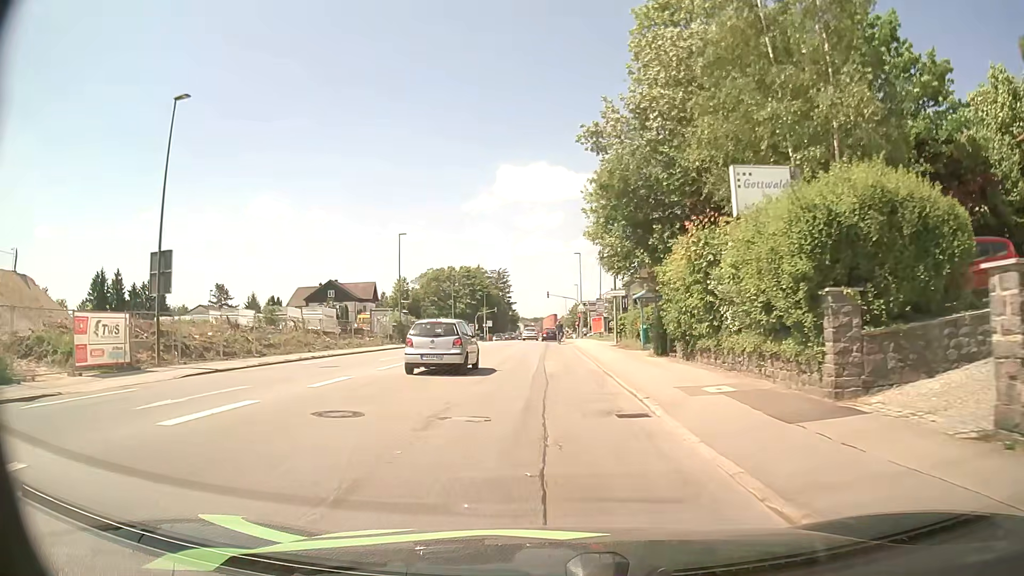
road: tertiary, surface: asphalt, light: Day
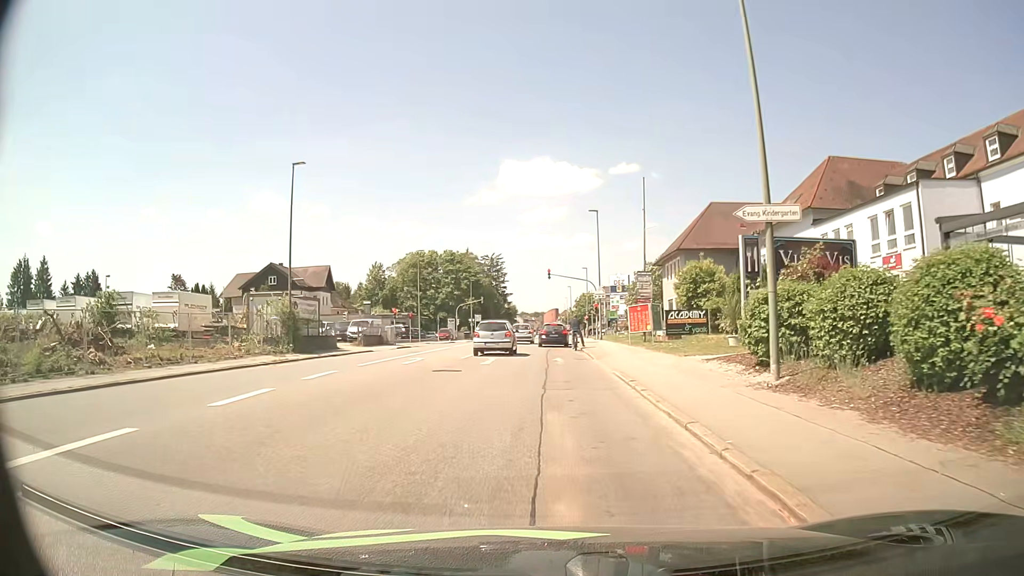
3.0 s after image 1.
(-0.1, +27.4) m; 0°
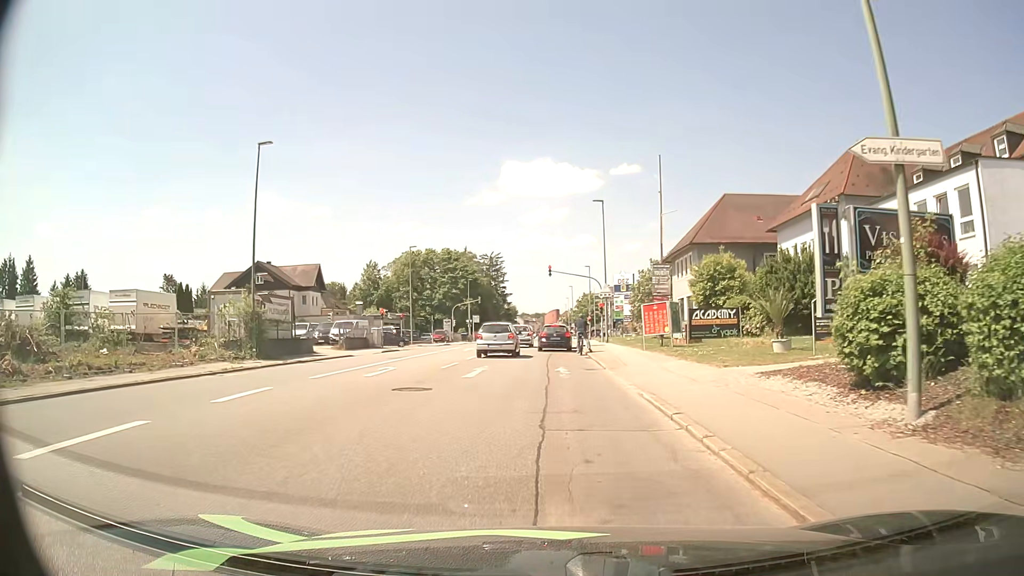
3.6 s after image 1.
(0.0, +4.8) m; 0°
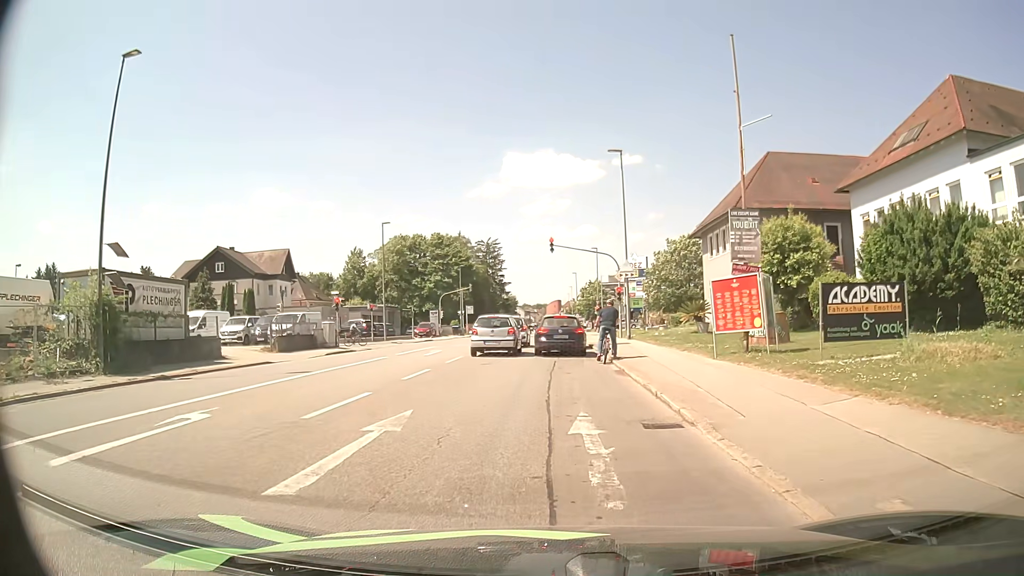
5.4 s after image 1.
(-0.1, +11.9) m; -1°
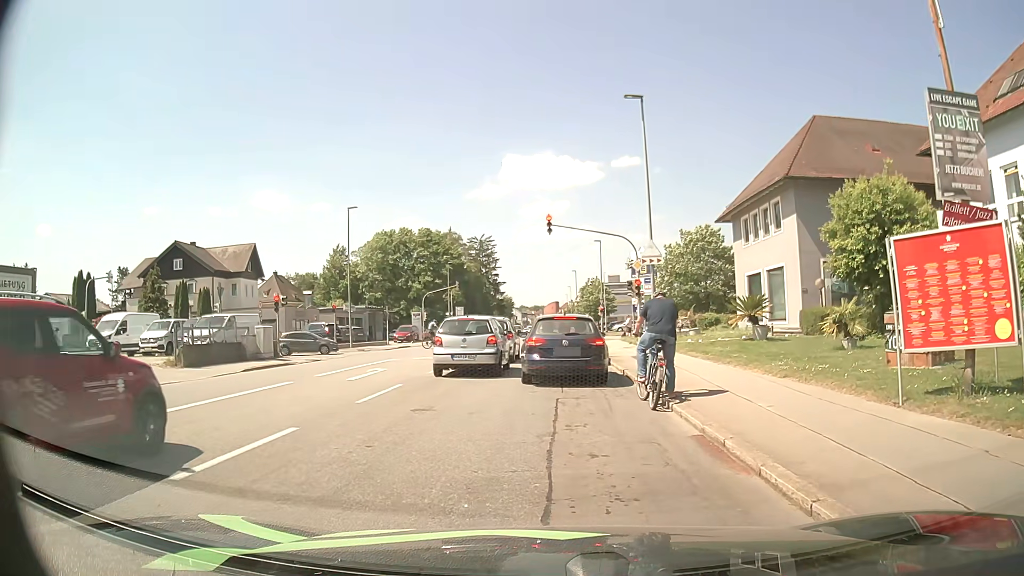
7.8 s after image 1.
(0.0, +9.2) m; 0°
(0, +10) (0, +20) (+1, +30) (+1, +40) (+1, +50) (+1, +60) (+1, +70) (+1, +80) (+1, +90) (+1, +100) m
